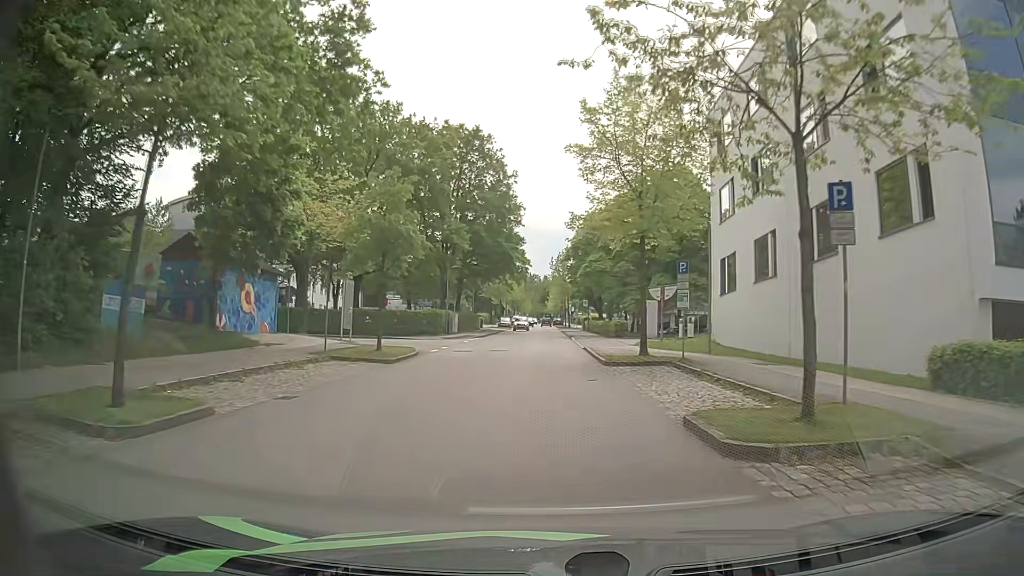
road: residential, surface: asphalt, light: Day
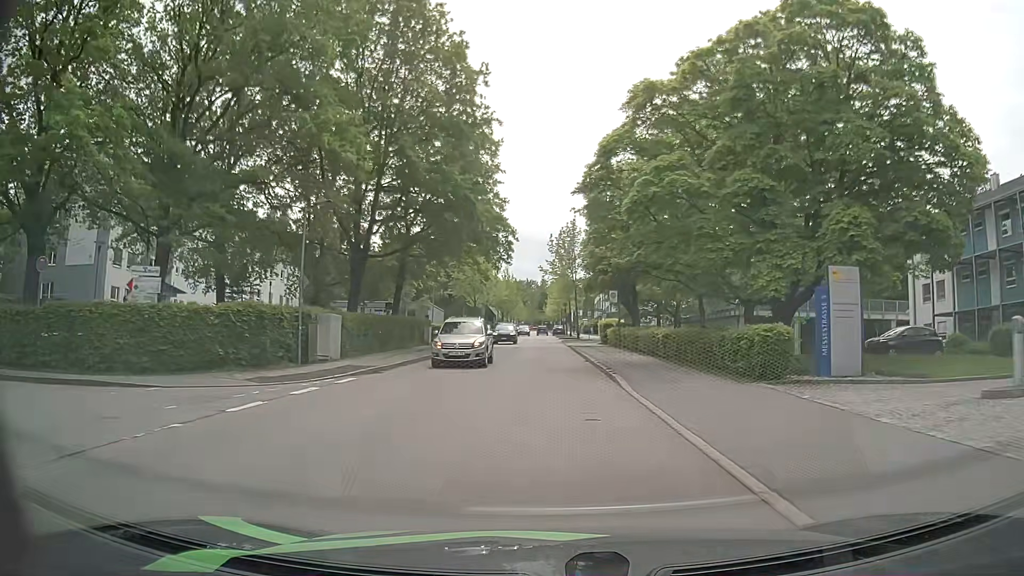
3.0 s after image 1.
(0.0, +30.7) m; -1°
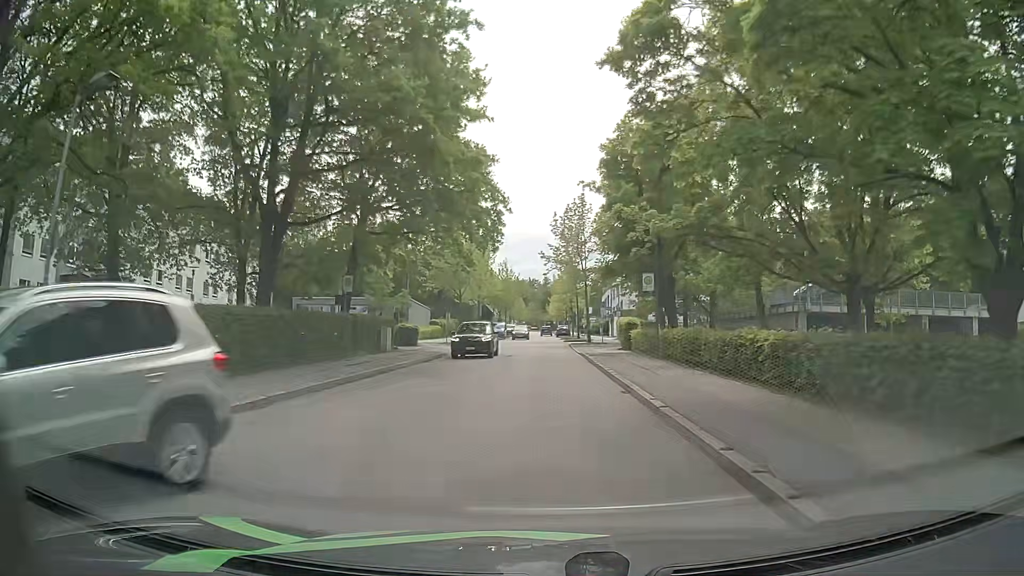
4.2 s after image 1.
(+0.1, +12.3) m; +1°
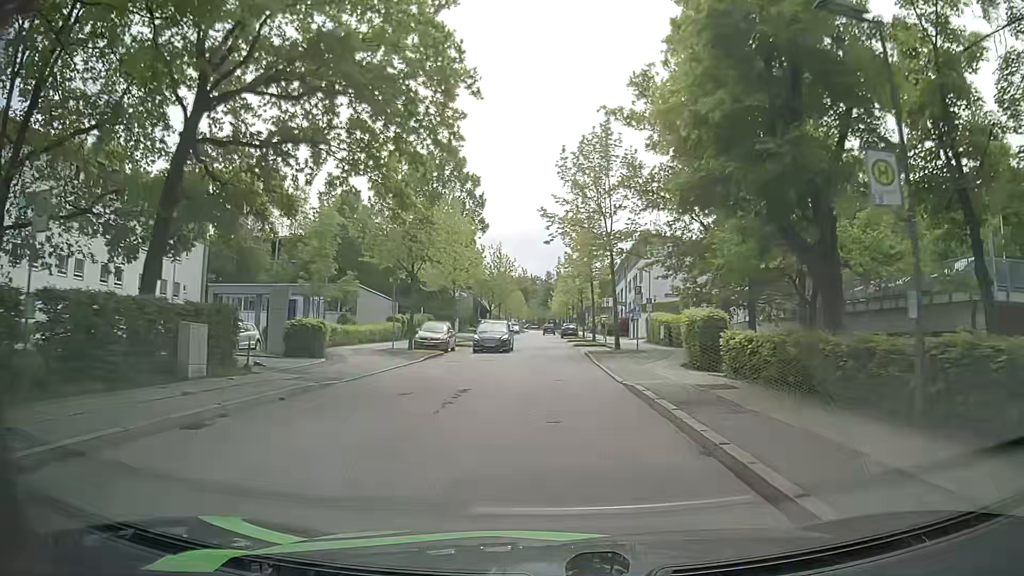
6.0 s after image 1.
(-0.1, +18.5) m; 0°
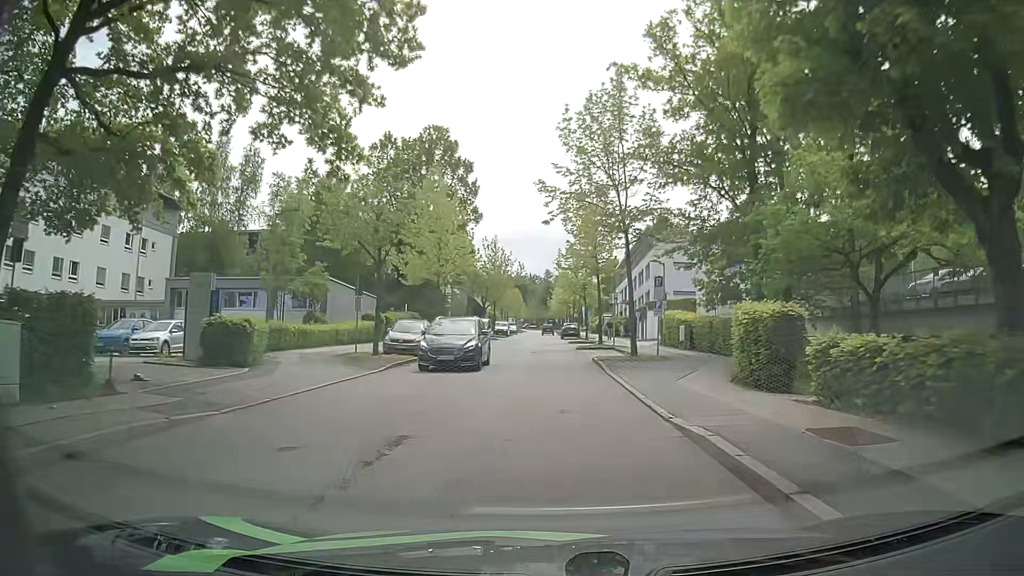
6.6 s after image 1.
(+0.1, +6.3) m; +1°
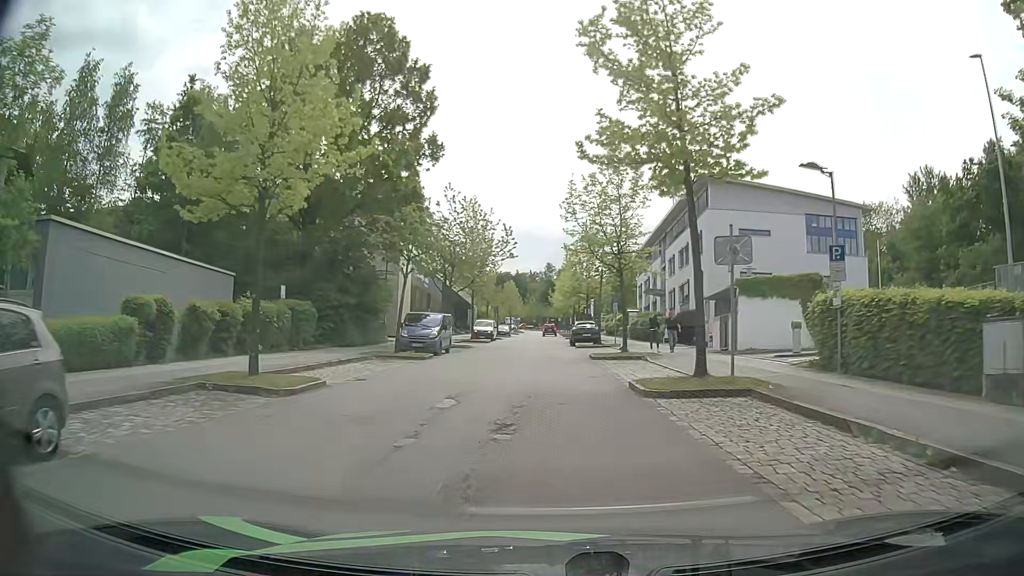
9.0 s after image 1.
(-0.5, +25.2) m; -1°
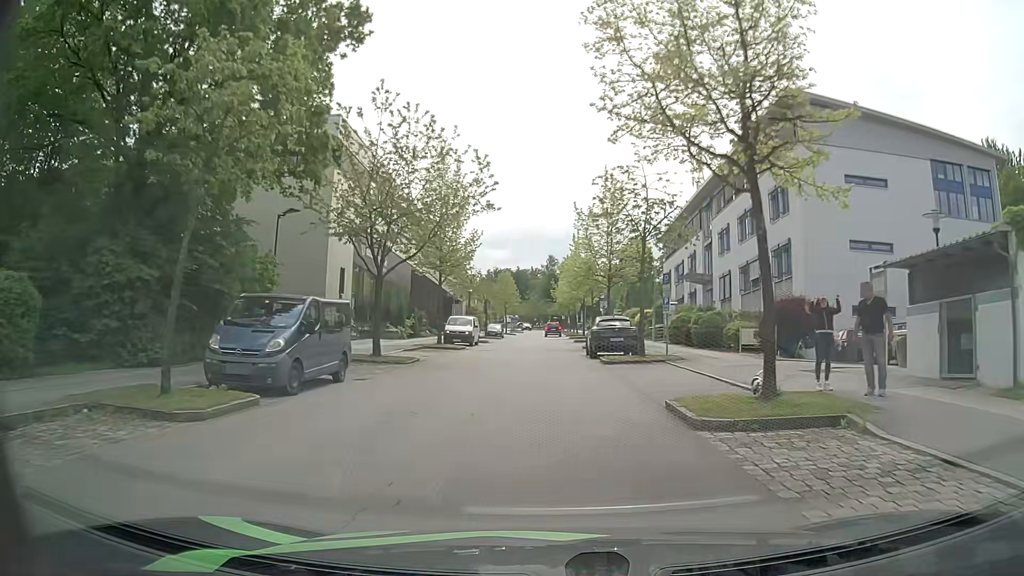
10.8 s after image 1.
(0.0, +18.0) m; -1°
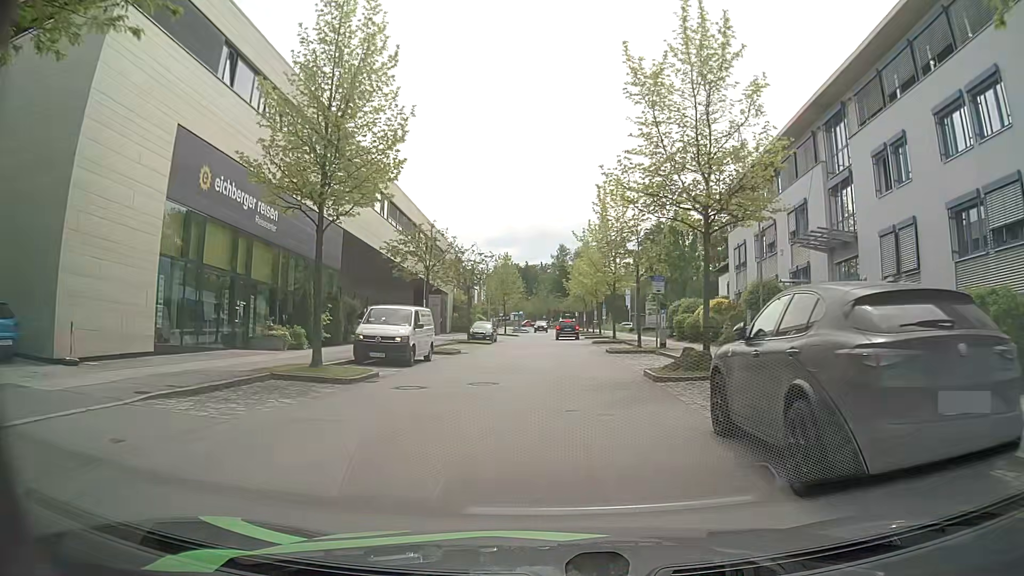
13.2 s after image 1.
(+0.1, +21.6) m; 0°
(0, +10) (0, +20) (+1, +30) (+1, +40) (+1, +50) (+1, +60) (+2, +70) (+2, +80) (+2, +90) (+2, +100) m
